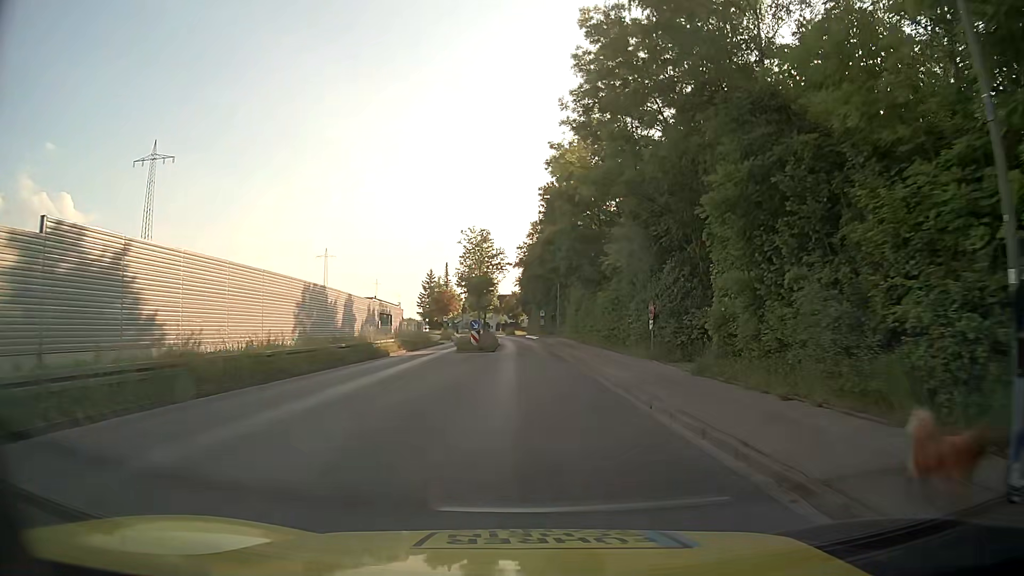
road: tertiary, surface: asphalt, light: Day
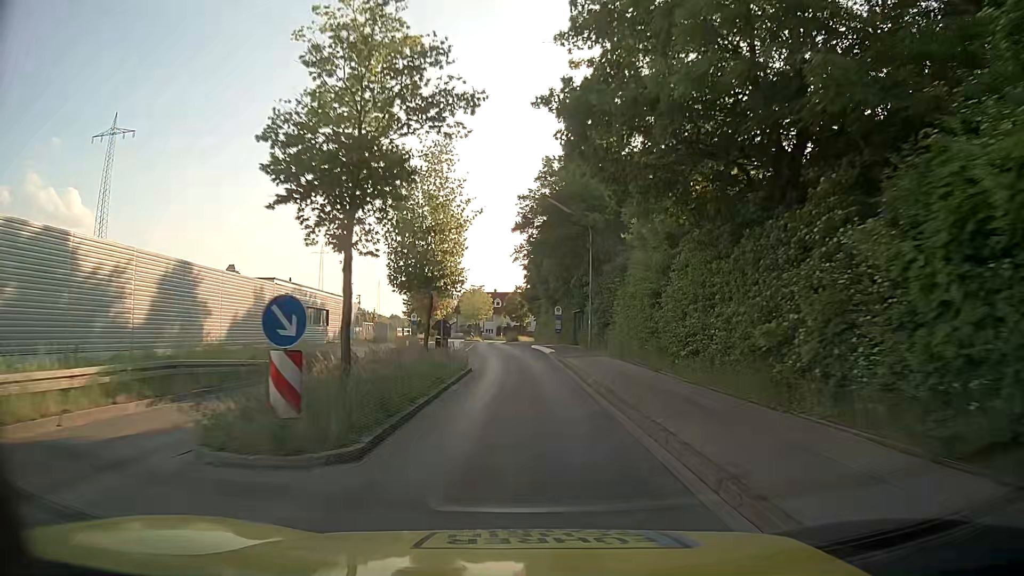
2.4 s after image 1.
(0.0, +28.7) m; -1°
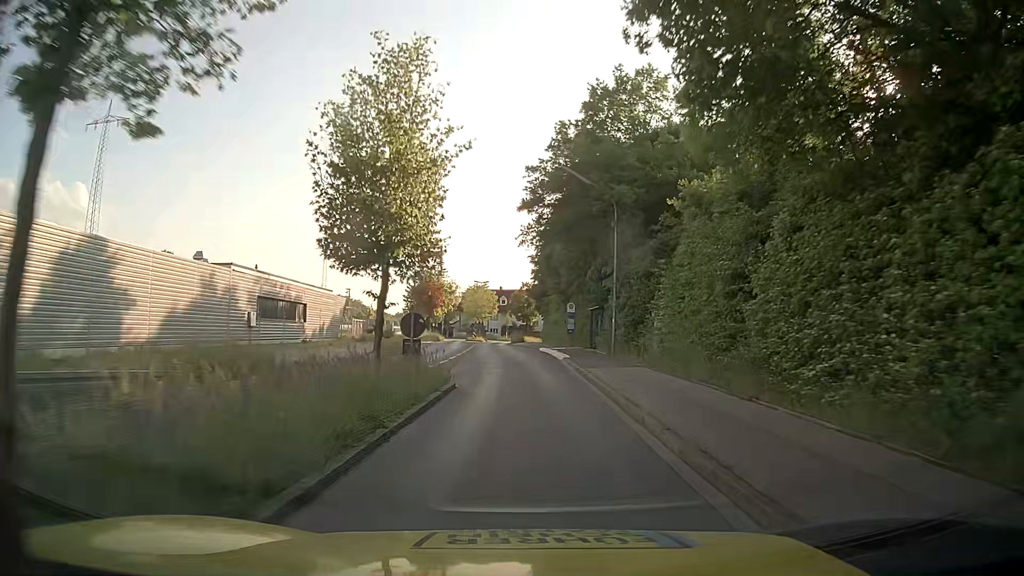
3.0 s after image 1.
(0.0, +7.3) m; 0°
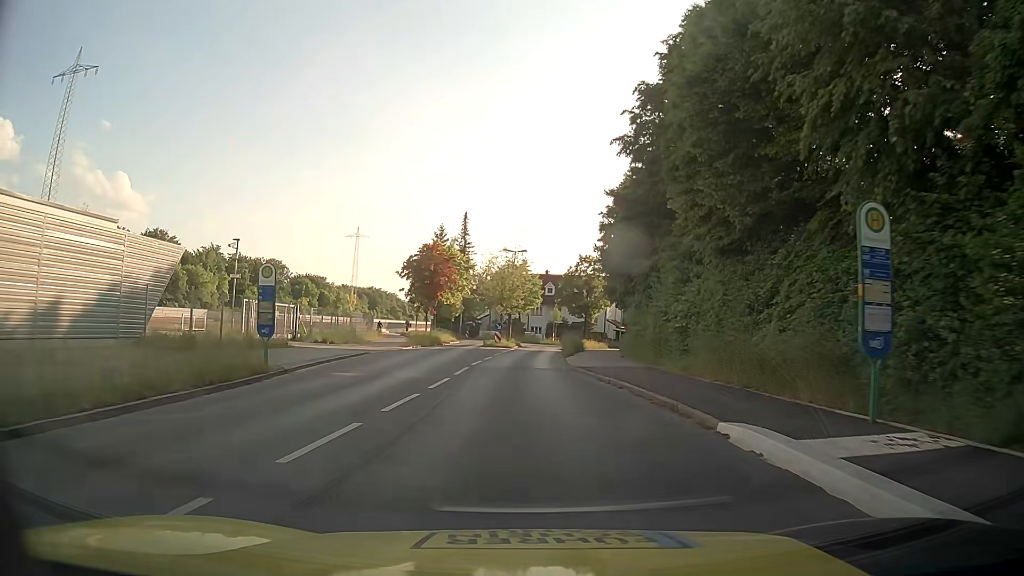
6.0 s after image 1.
(-1.0, +35.5) m; -5°
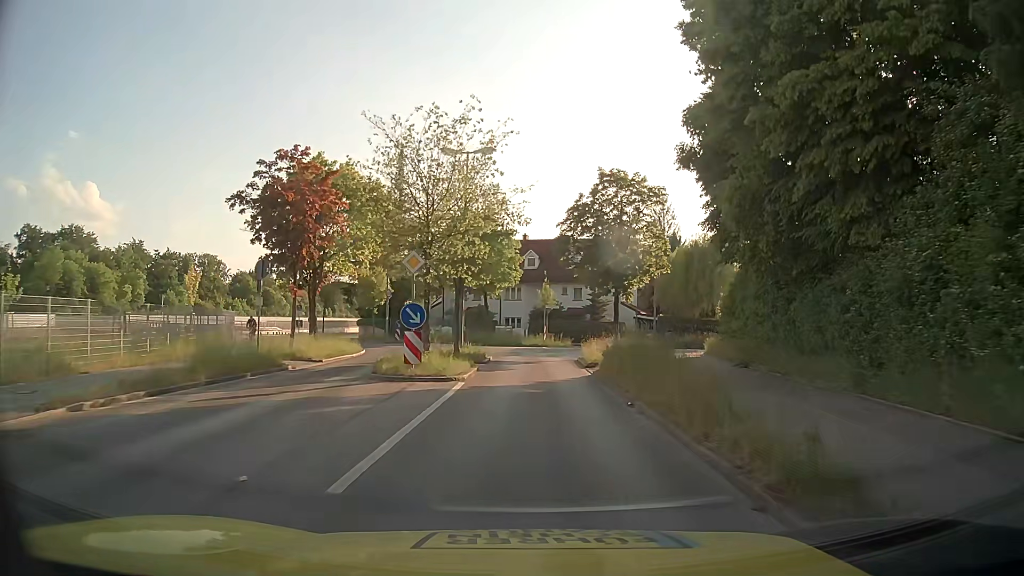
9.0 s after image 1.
(+0.2, +32.2) m; +3°
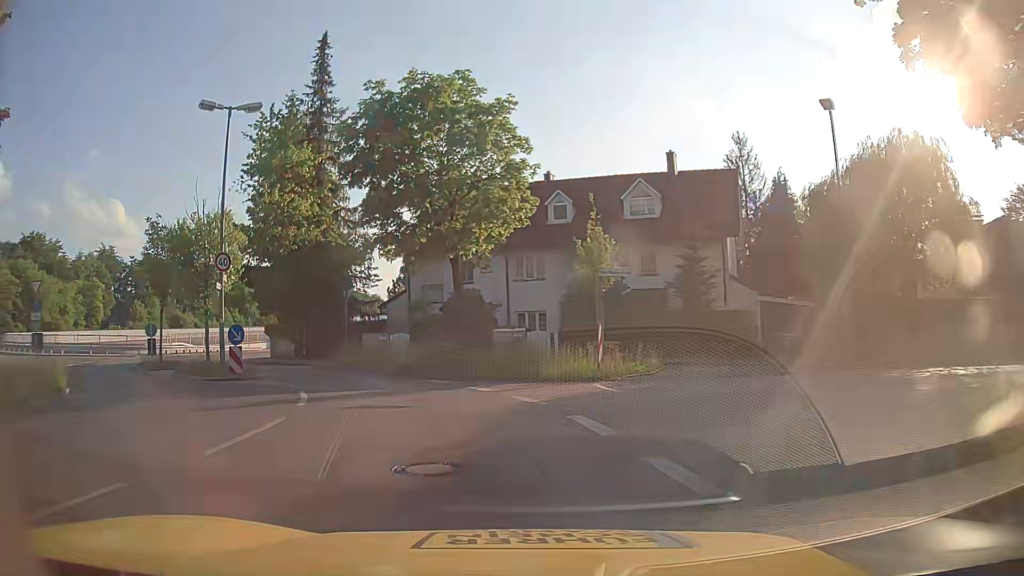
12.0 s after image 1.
(+0.3, +28.0) m; -3°
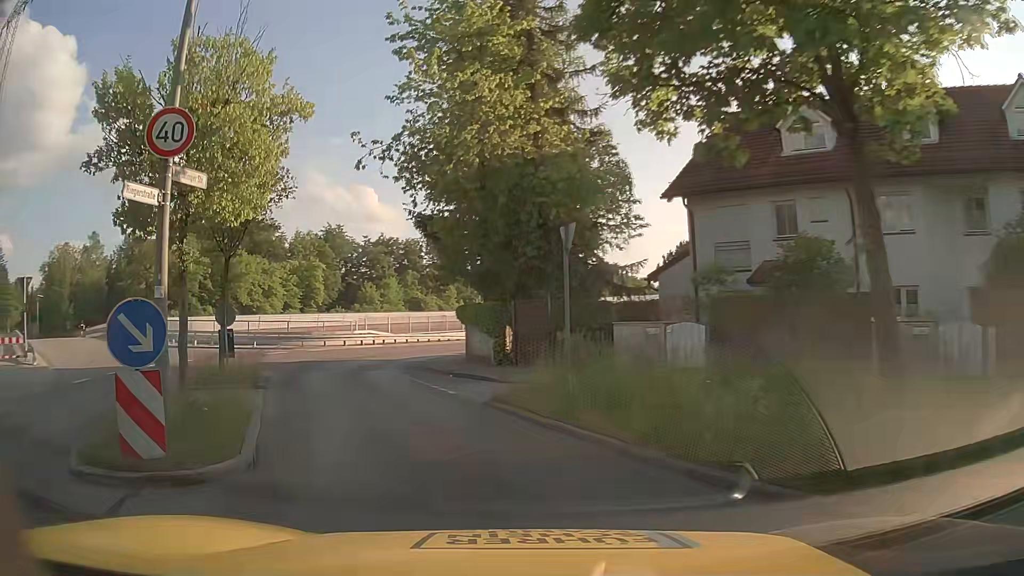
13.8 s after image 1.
(-2.1, +14.0) m; -21°
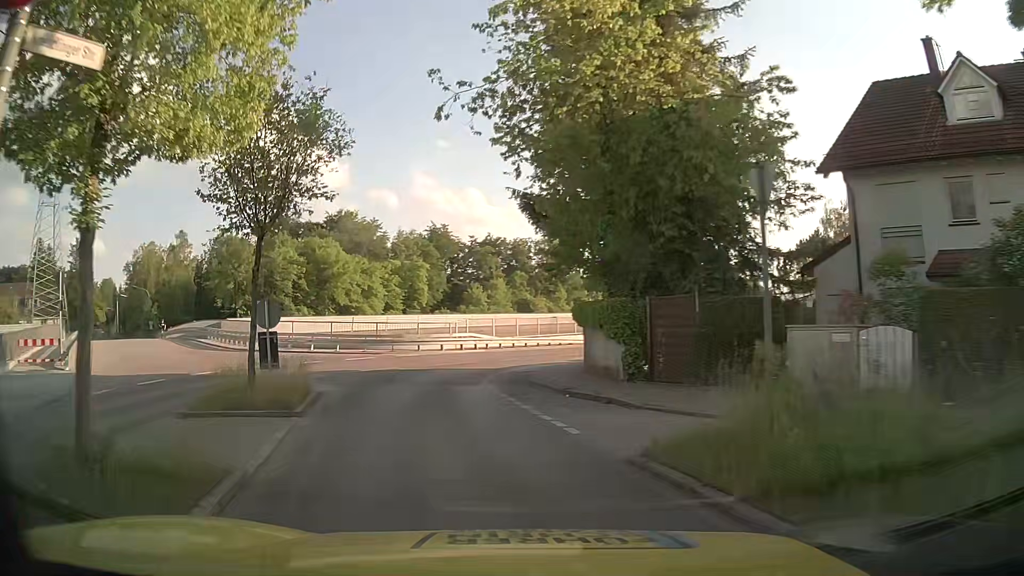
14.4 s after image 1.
(-0.4, +4.4) m; -10°
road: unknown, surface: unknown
(-1, +10) (-2, +20) (0, +30) (+4, +38) (+9, +47) (+15, +56) (+20, +64) (+25, +73) (+31, +81) (+36, +90) m
